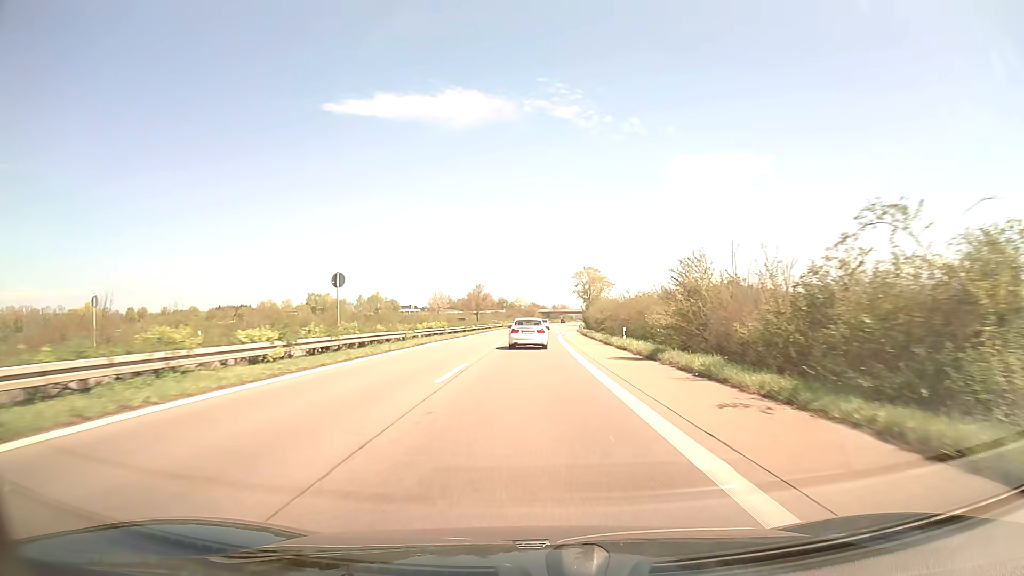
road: trunk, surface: asphalt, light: Day
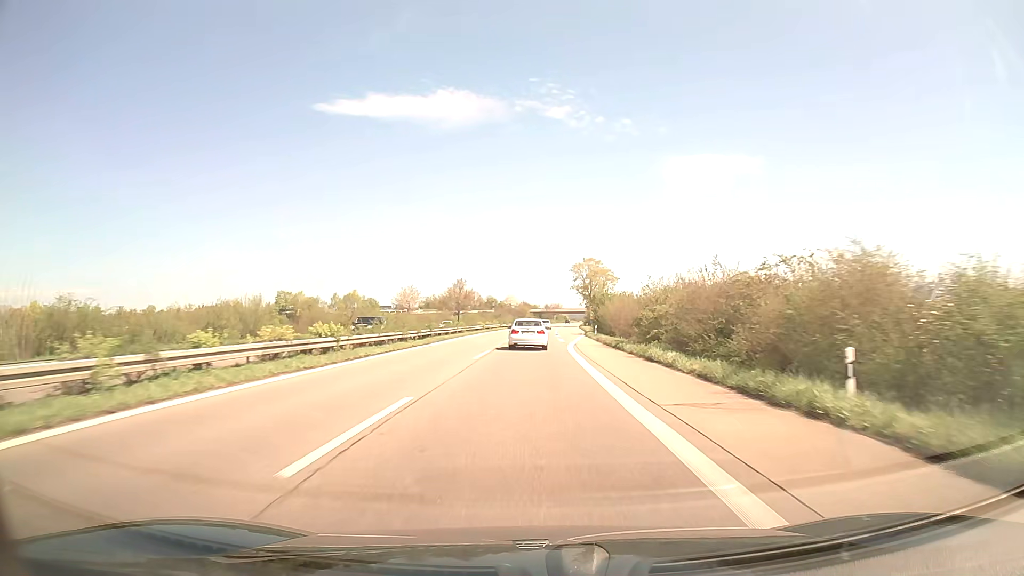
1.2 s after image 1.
(+0.2, +27.0) m; +1°
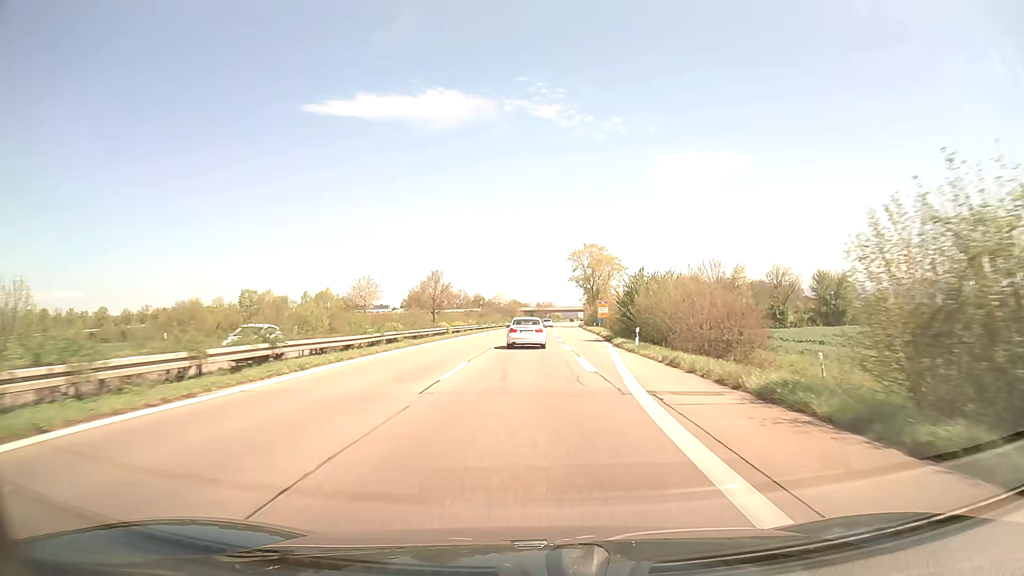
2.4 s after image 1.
(+0.2, +26.8) m; +1°
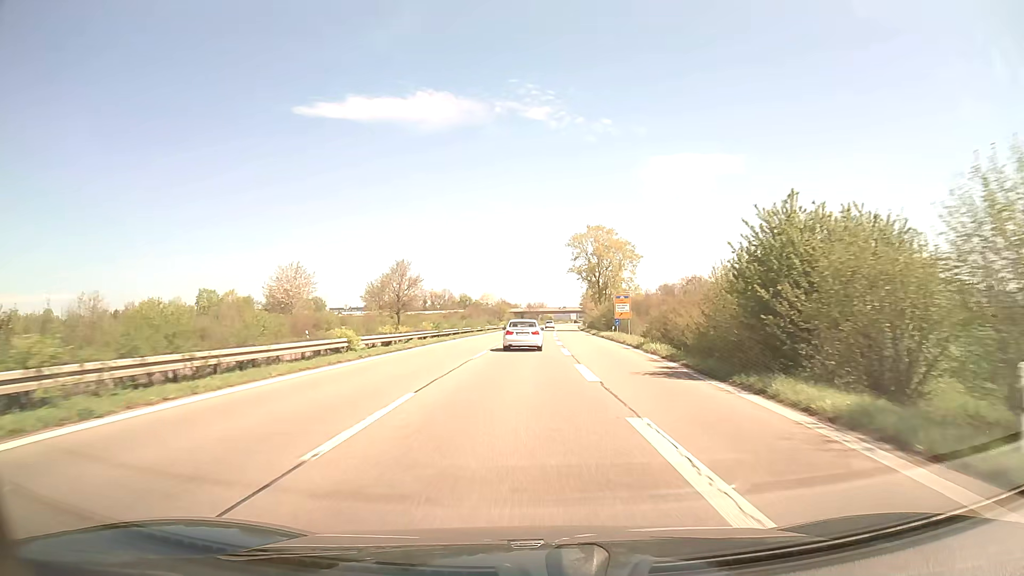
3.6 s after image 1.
(+0.2, +26.8) m; +1°
(0, +10) (0, +20) (0, +30) (0, +40) (0, +50) (0, +60) (+1, +70) (+1, +80) (+1, +90) (+1, +100) m
